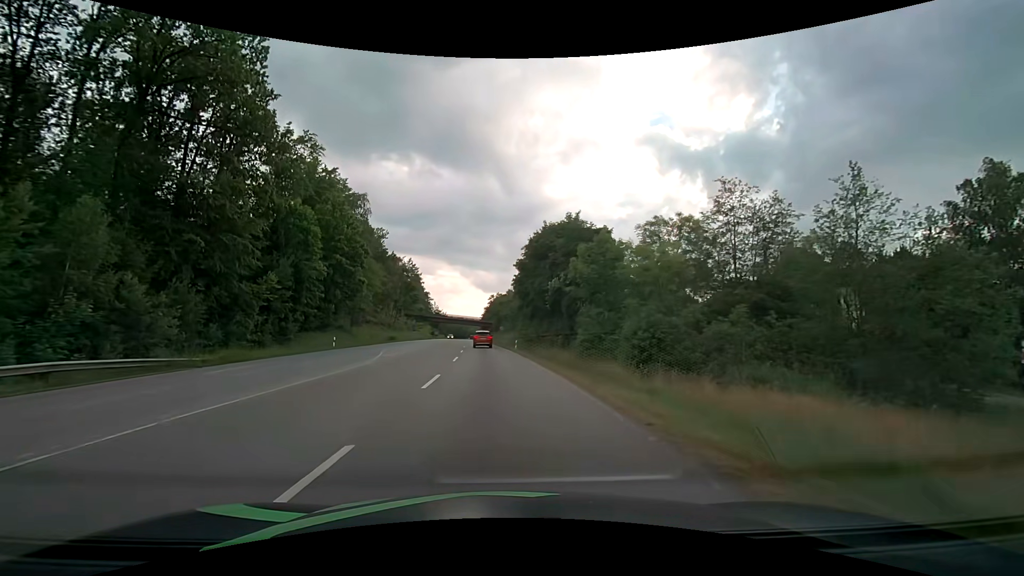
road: secondary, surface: asphalt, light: Day
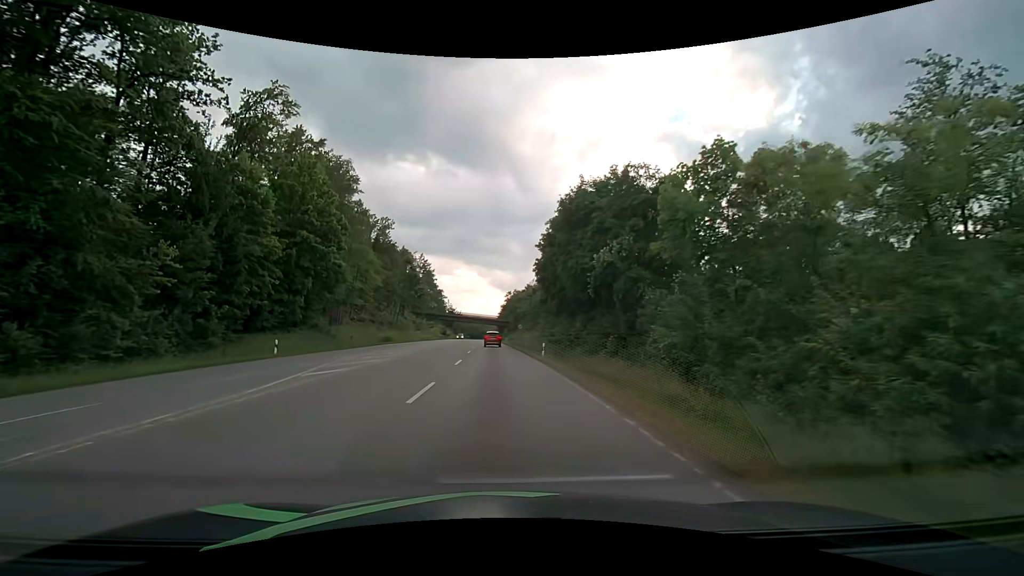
(-0.3, +15.0) m; -2°
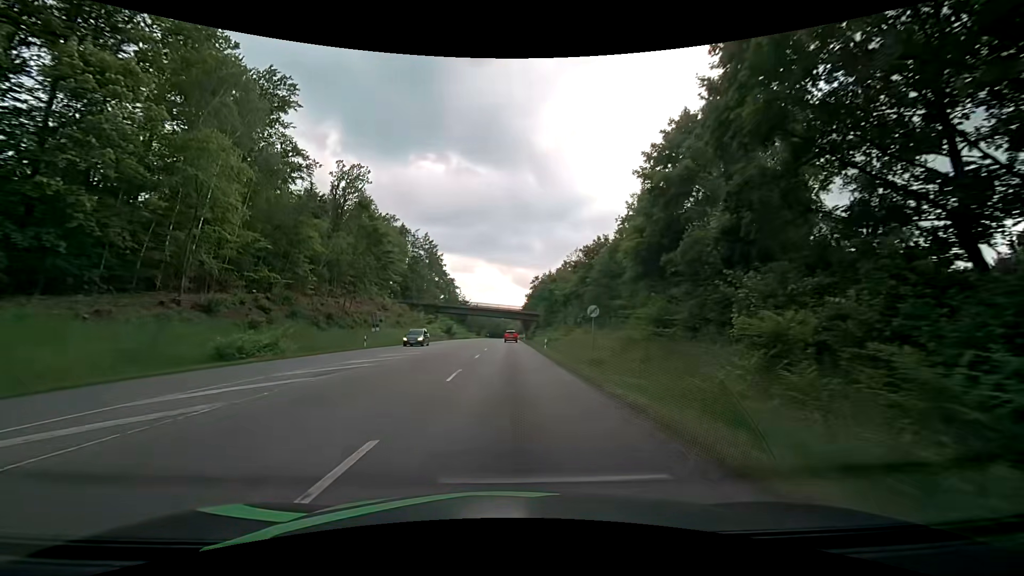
(-1.4, +43.3) m; -2°
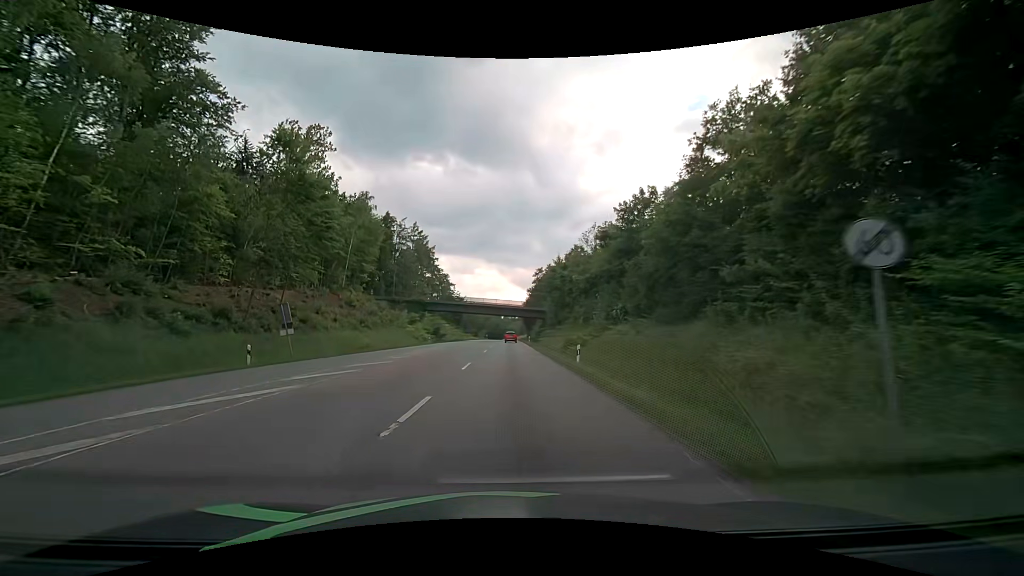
(-0.1, +19.0) m; -1°
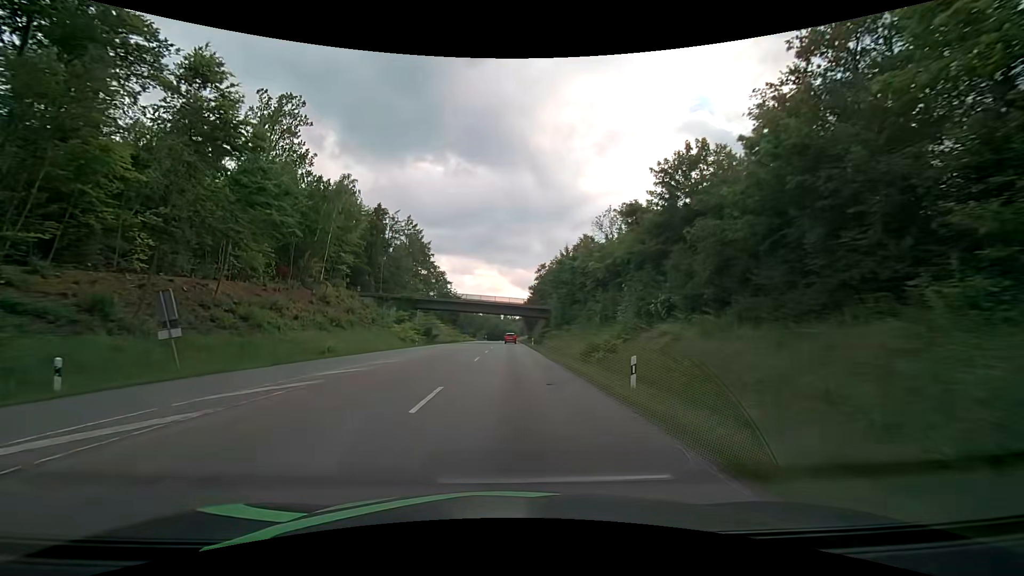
(+0.1, +9.8) m; 0°
